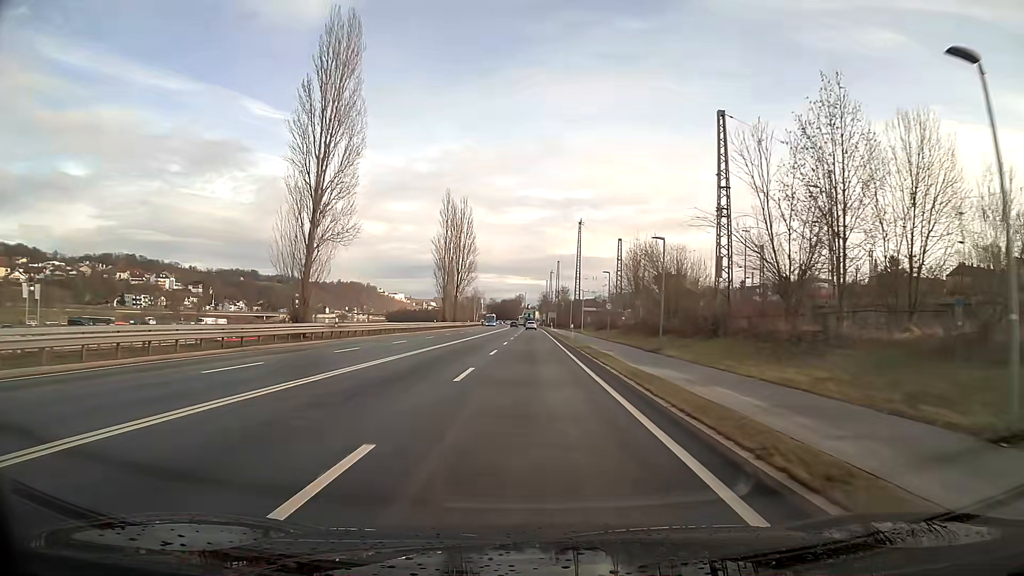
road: primary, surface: asphalt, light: Day
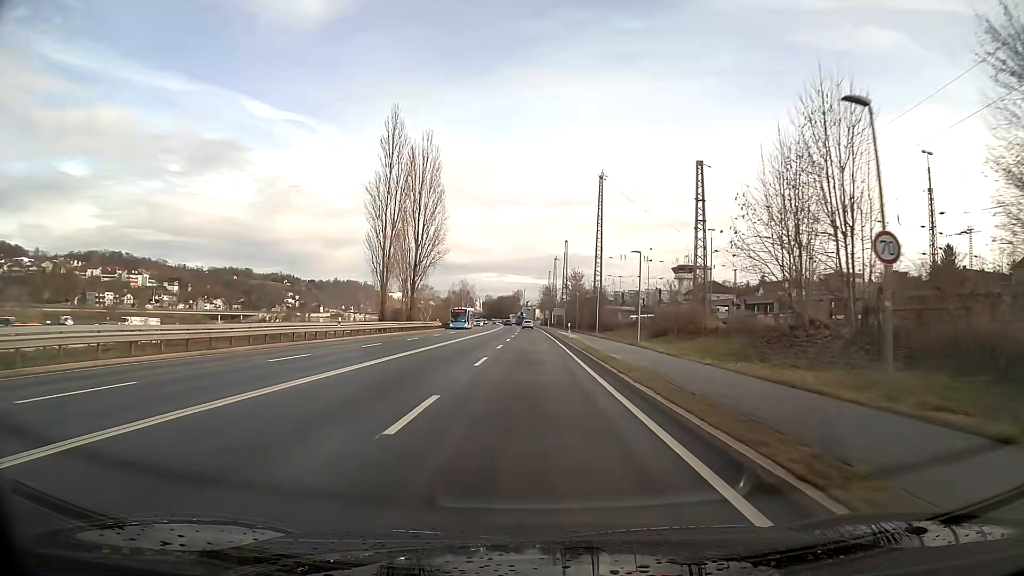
(0.0, +43.5) m; 0°
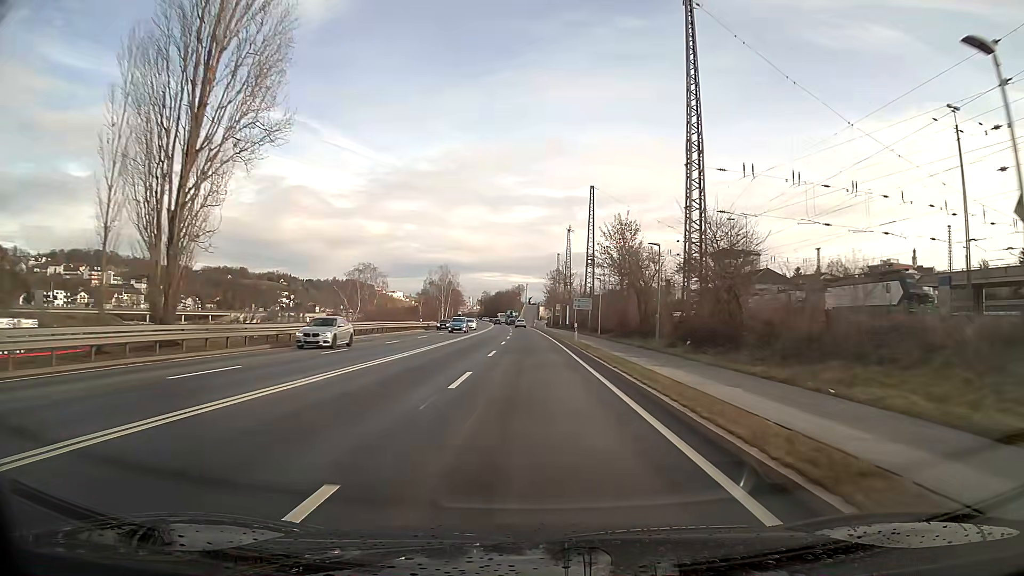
(-0.1, +54.9) m; 0°
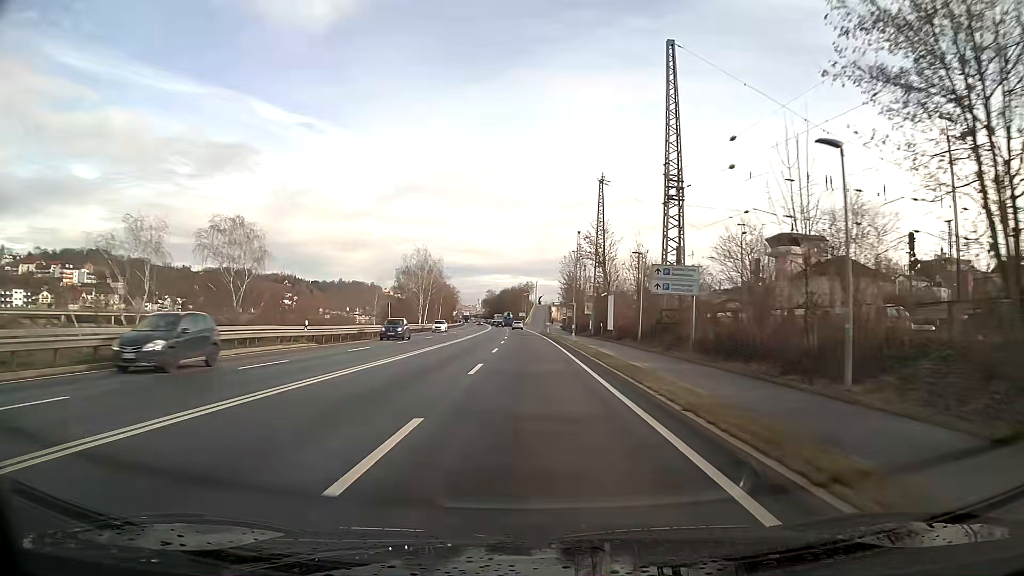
(-0.3, +44.4) m; -1°
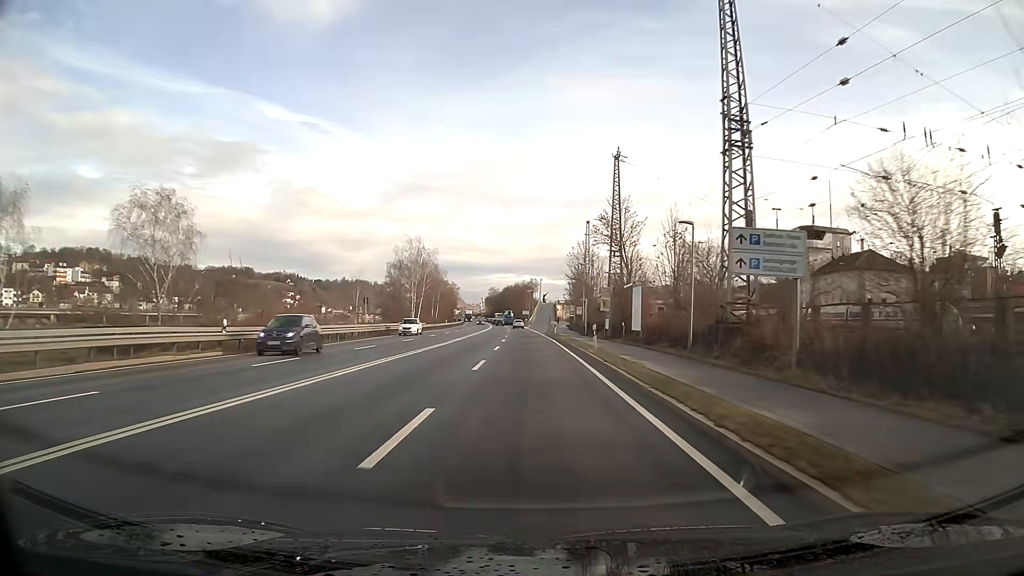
(0.0, +11.1) m; 0°
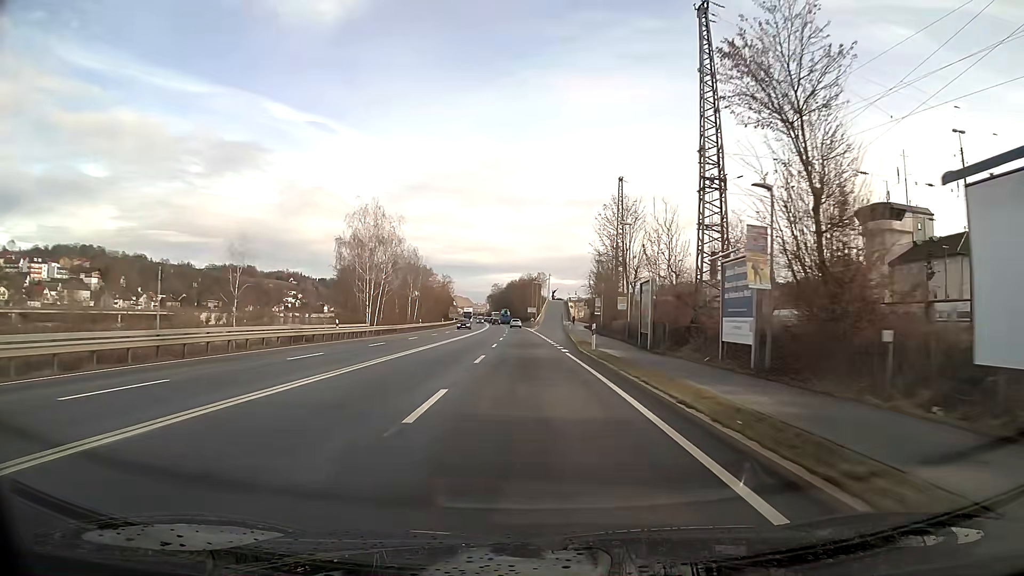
(-0.2, +33.6) m; -1°
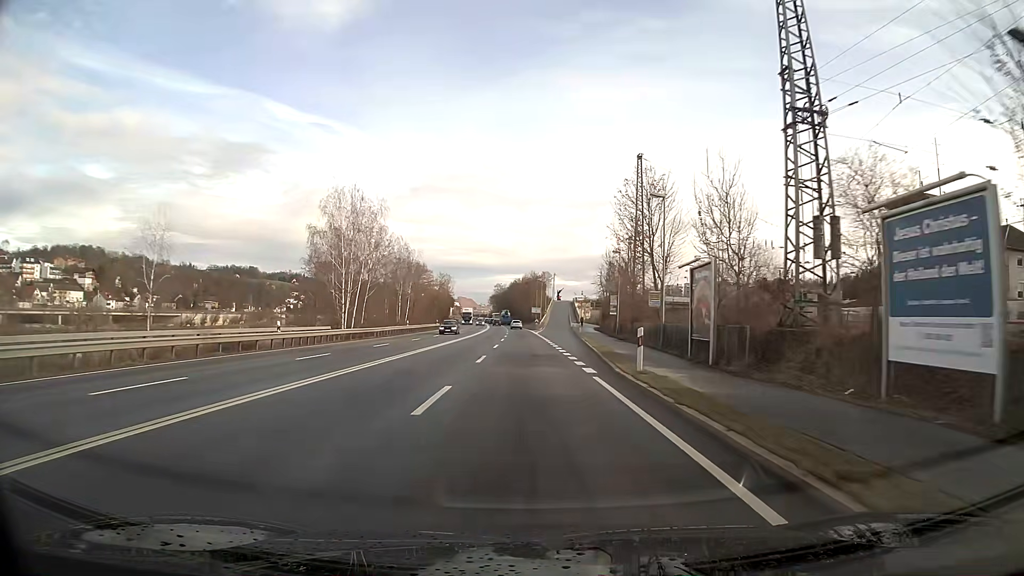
(0.0, +11.2) m; 0°
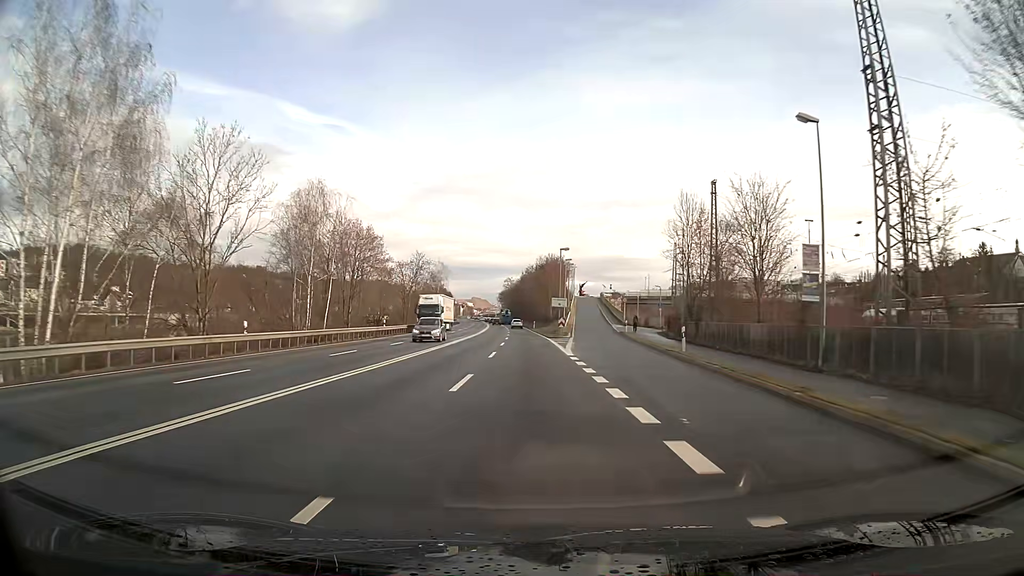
(-0.5, +45.0) m; -1°
